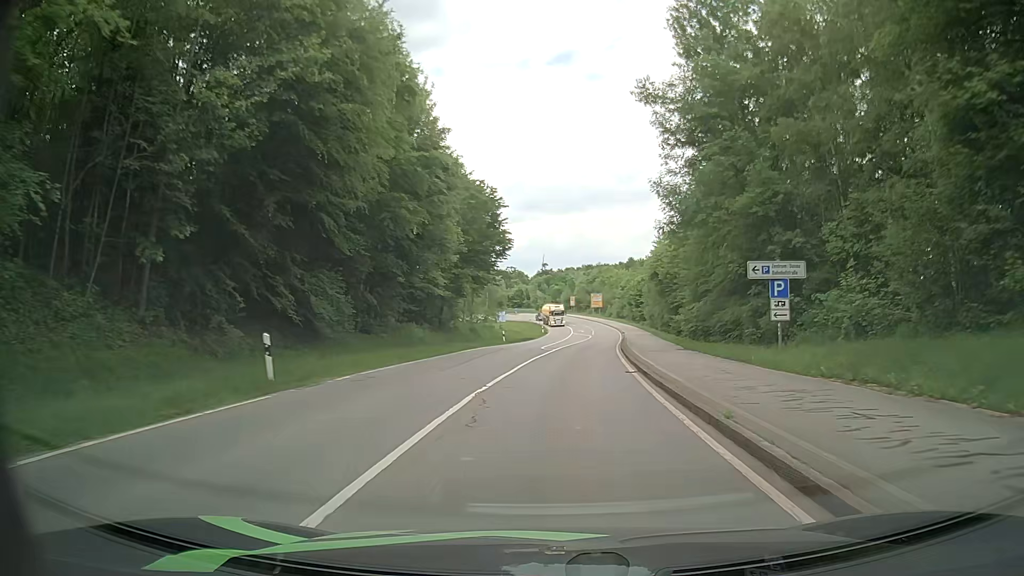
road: secondary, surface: asphalt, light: Day
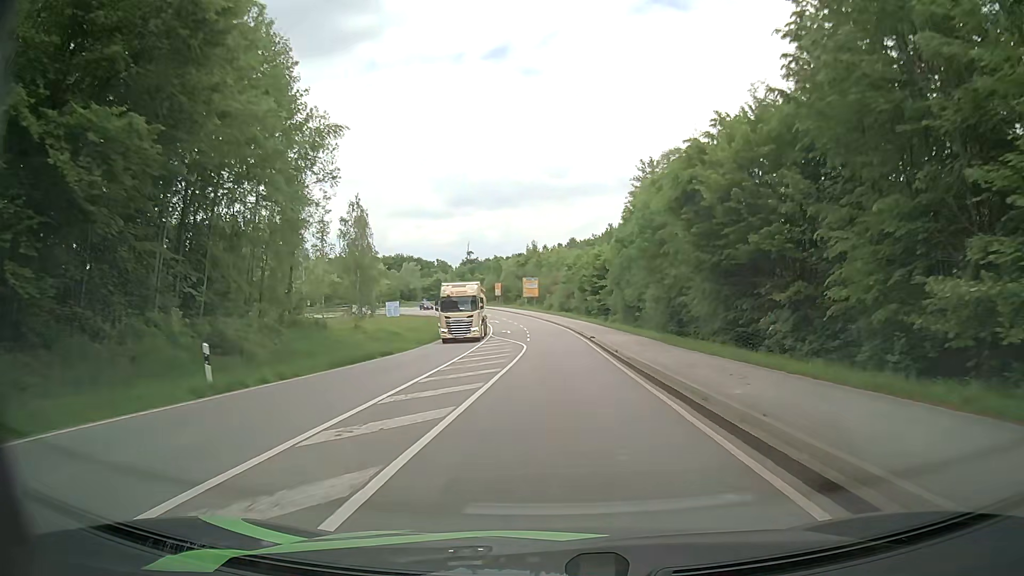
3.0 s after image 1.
(+2.5, +41.8) m; +6°
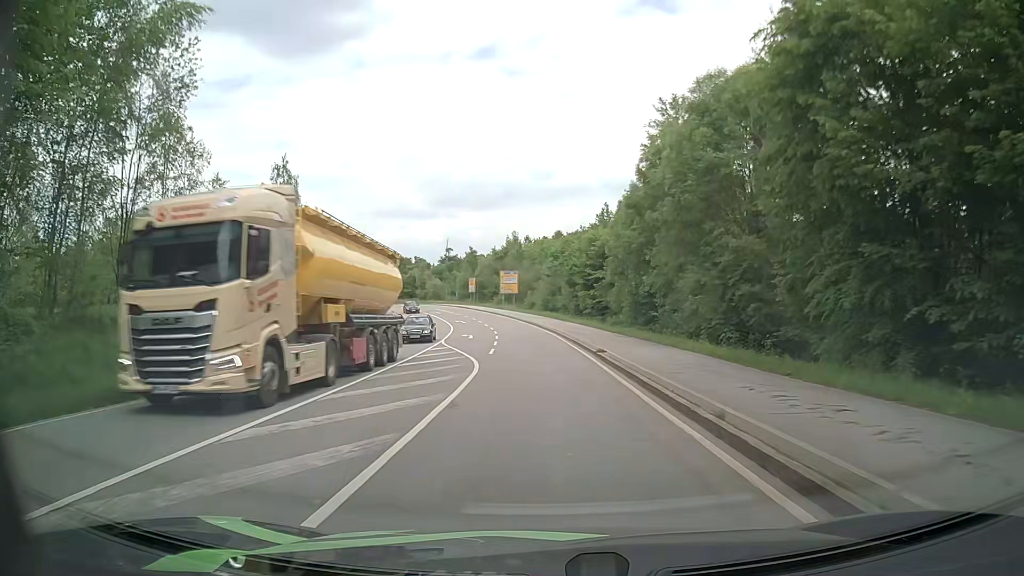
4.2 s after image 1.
(+0.2, +16.8) m; +2°
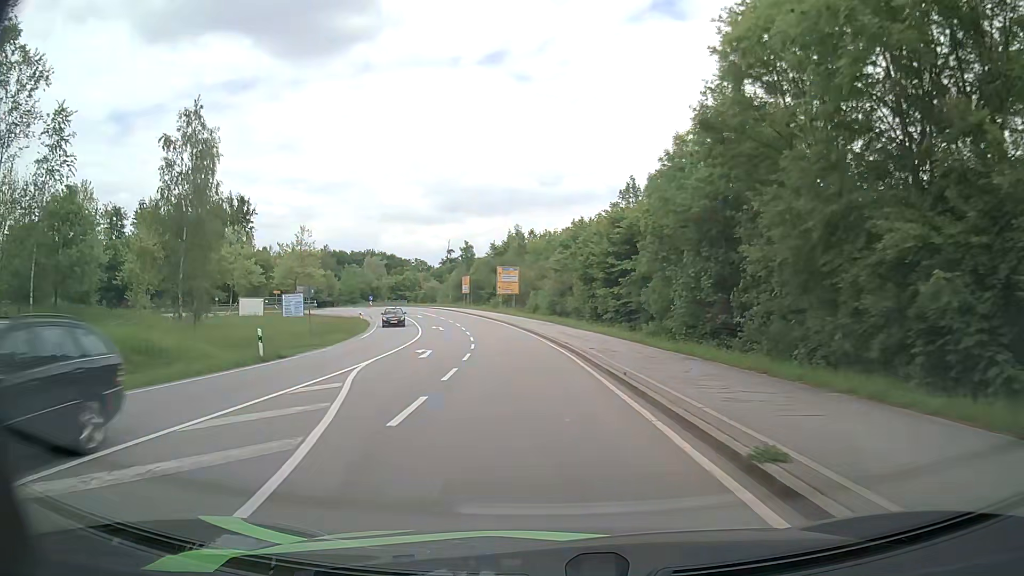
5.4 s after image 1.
(-0.2, +16.4) m; -1°
